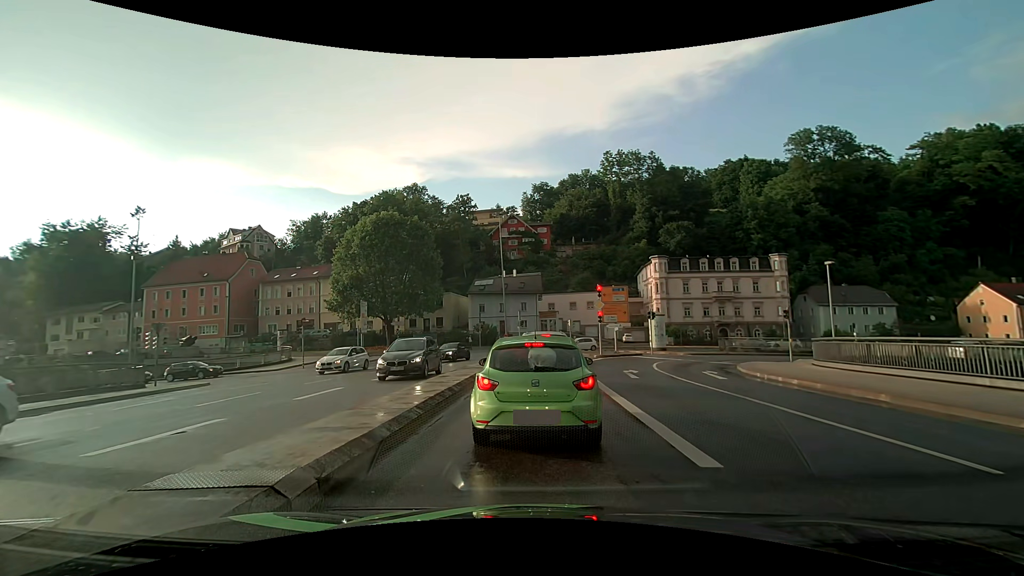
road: primary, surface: asphalt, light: Day
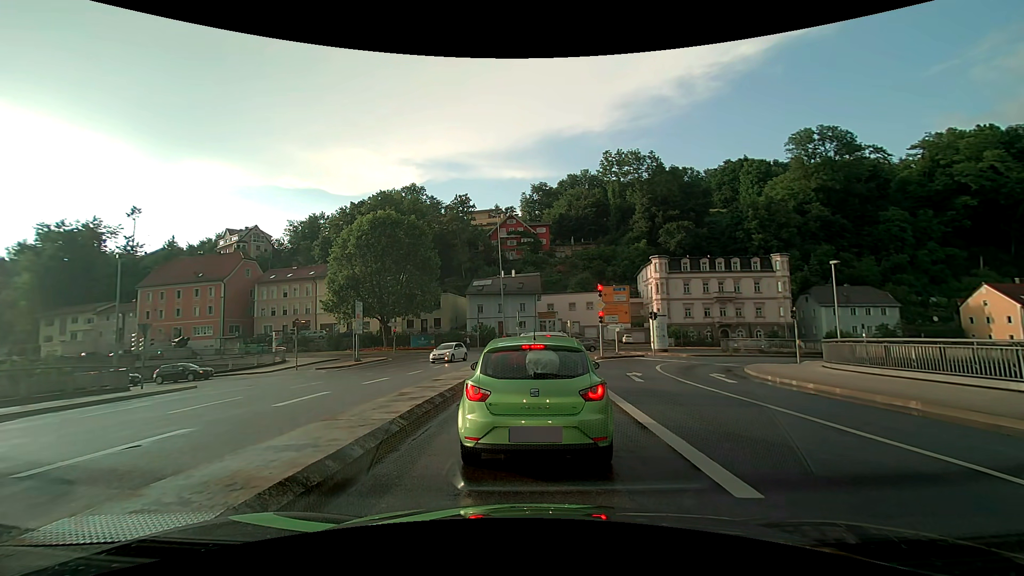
(0.0, +1.0) m; 0°
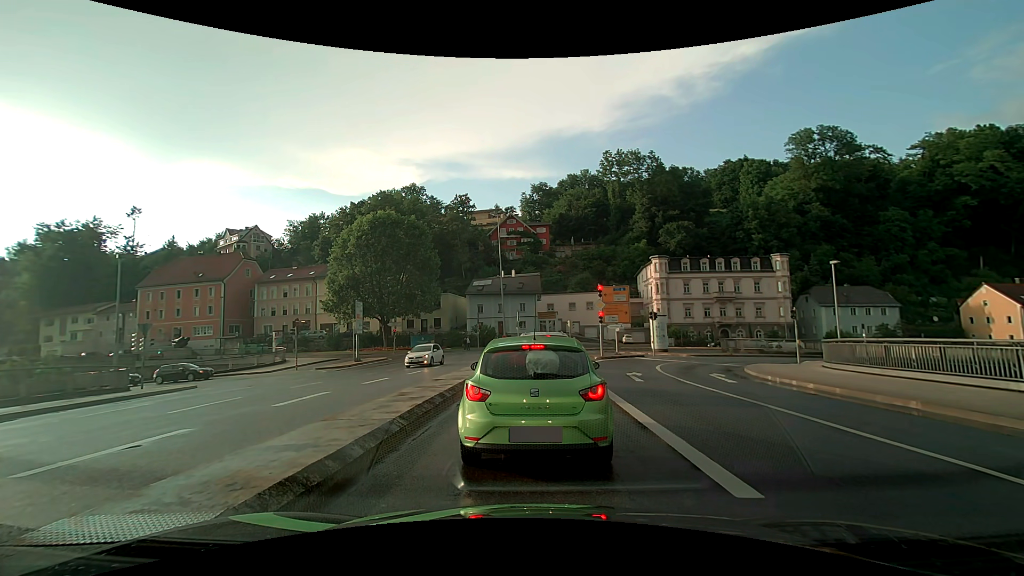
(0.0, 0.0) m; 0°
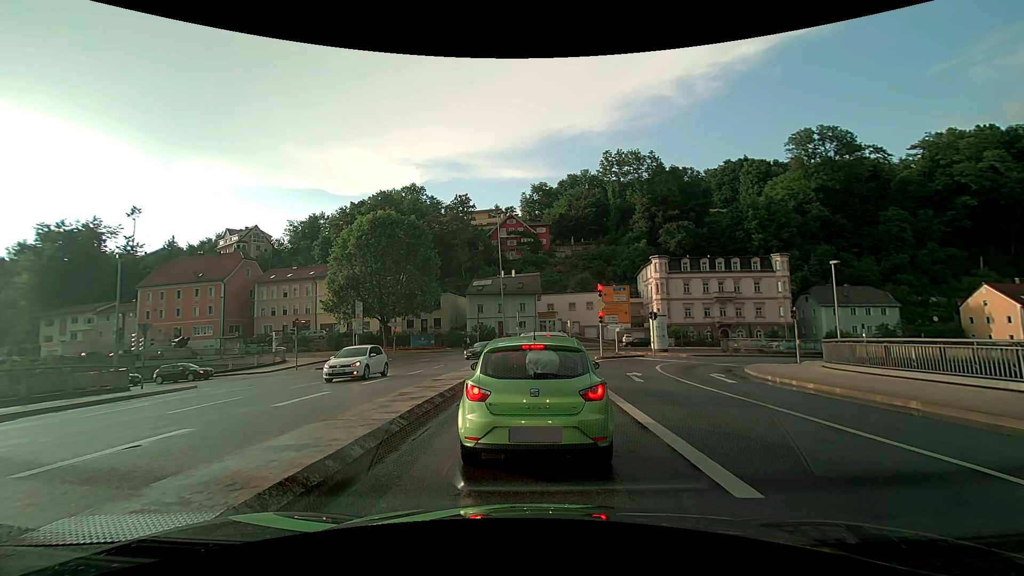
(0.0, 0.0) m; 0°
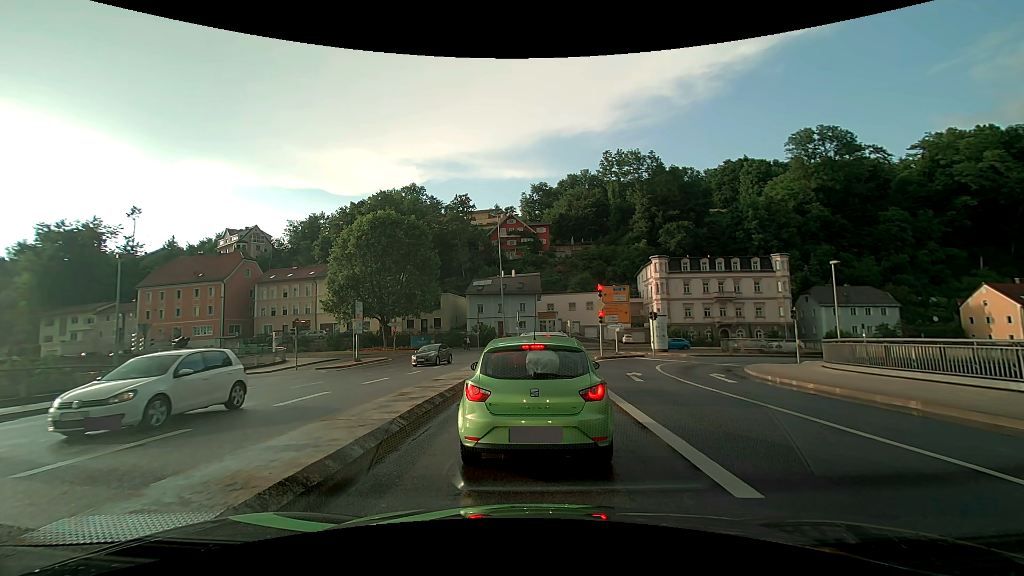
(0.0, 0.0) m; 0°
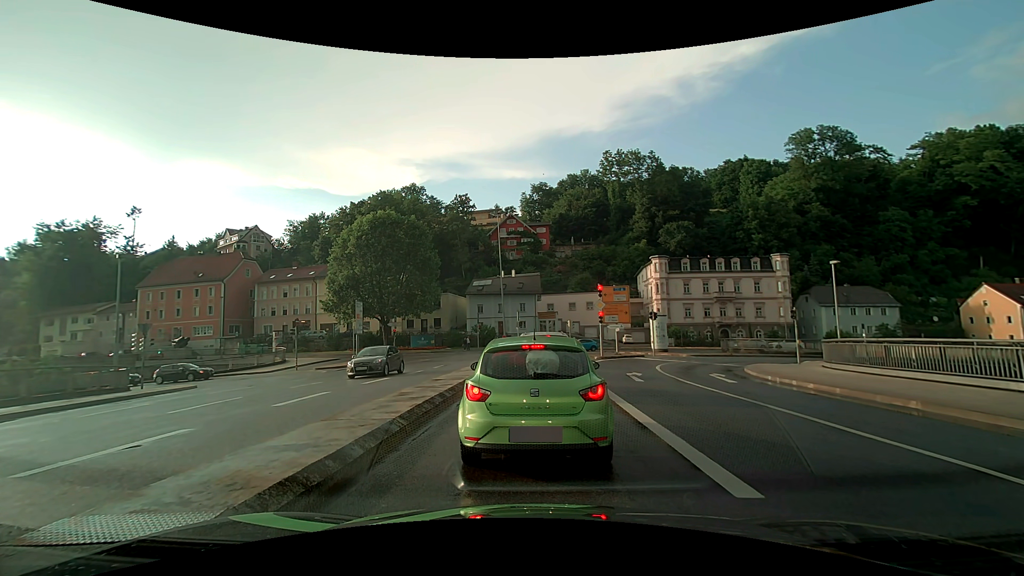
(0.0, 0.0) m; 0°
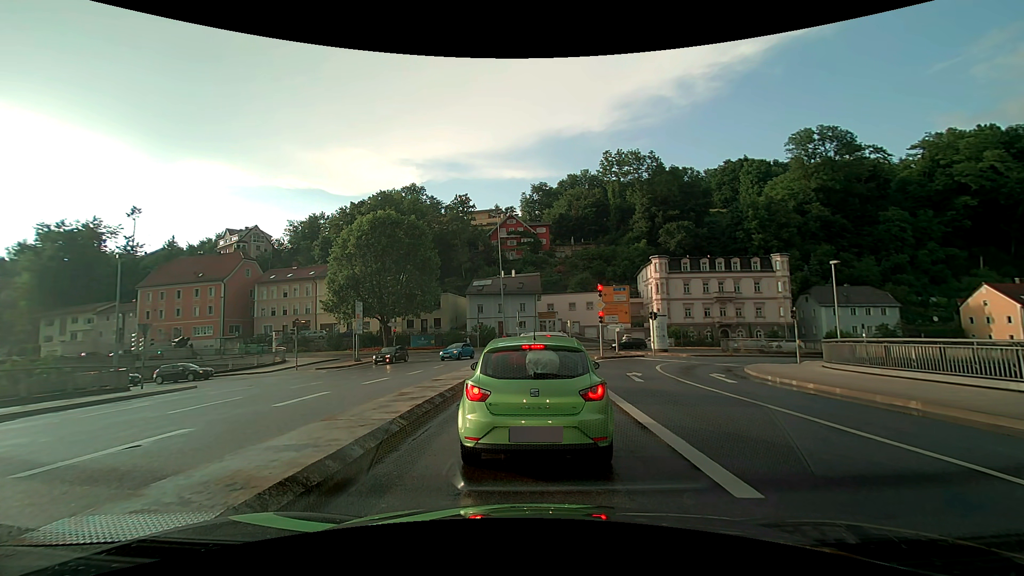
(0.0, 0.0) m; 0°
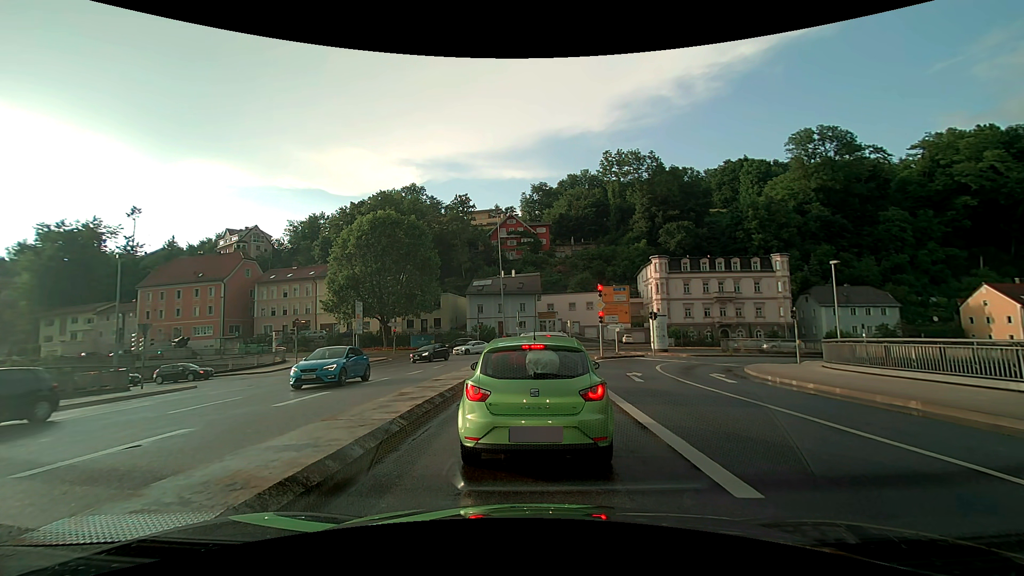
(0.0, 0.0) m; 0°
